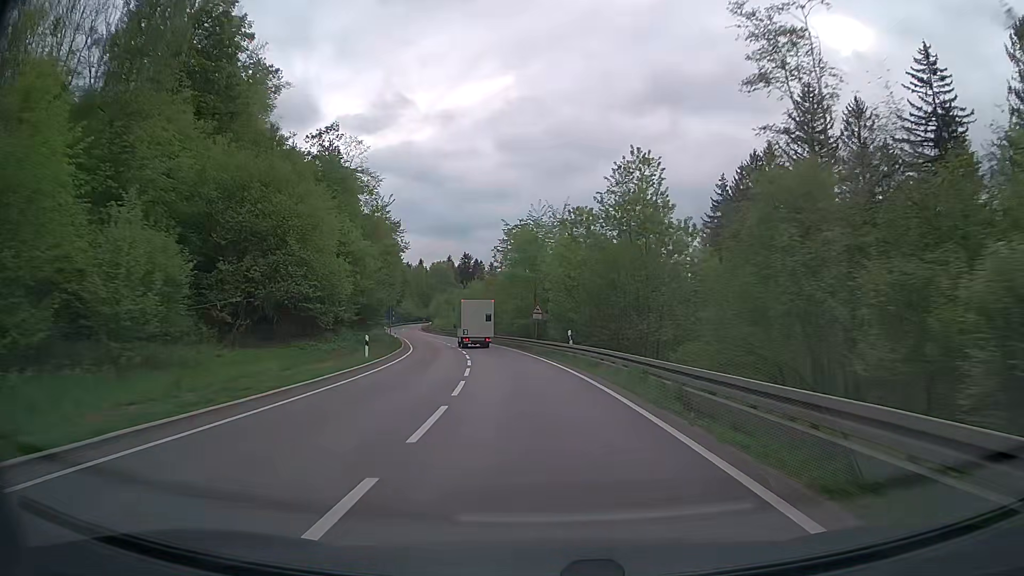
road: secondary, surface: asphalt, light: Day
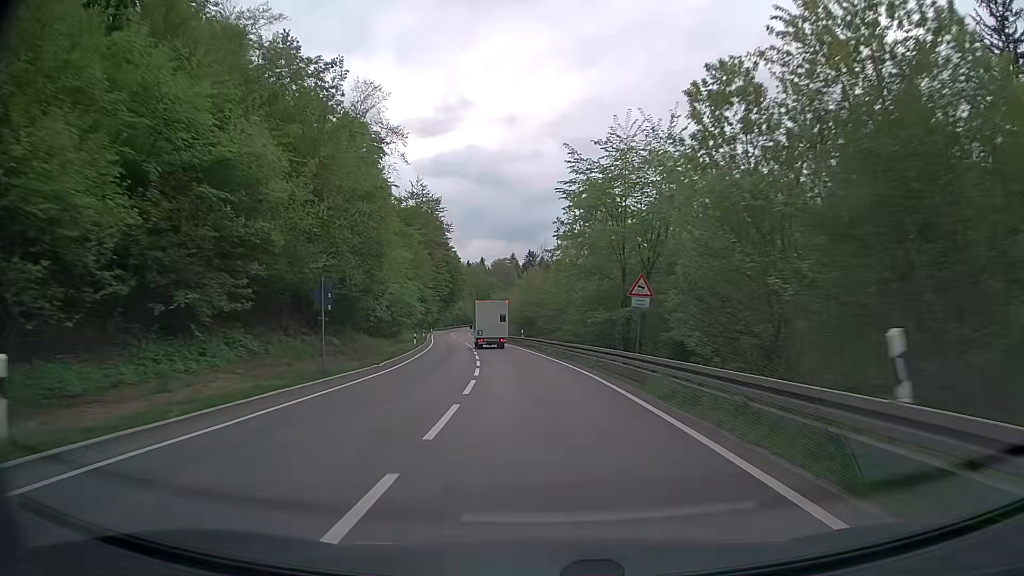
(-1.3, +24.4) m; -5°
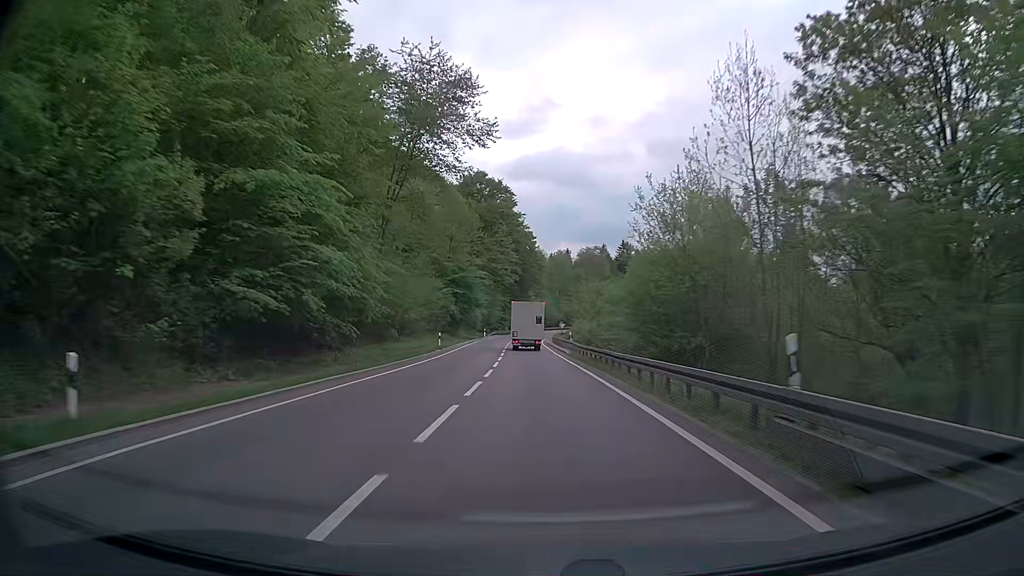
(-4.0, +48.8) m; -8°
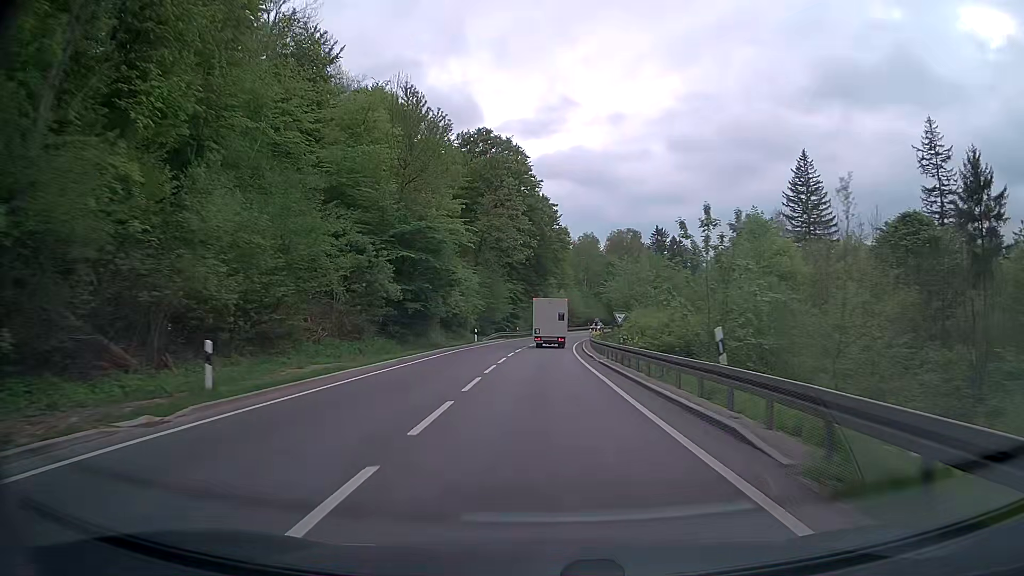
(-0.6, +36.3) m; -2°
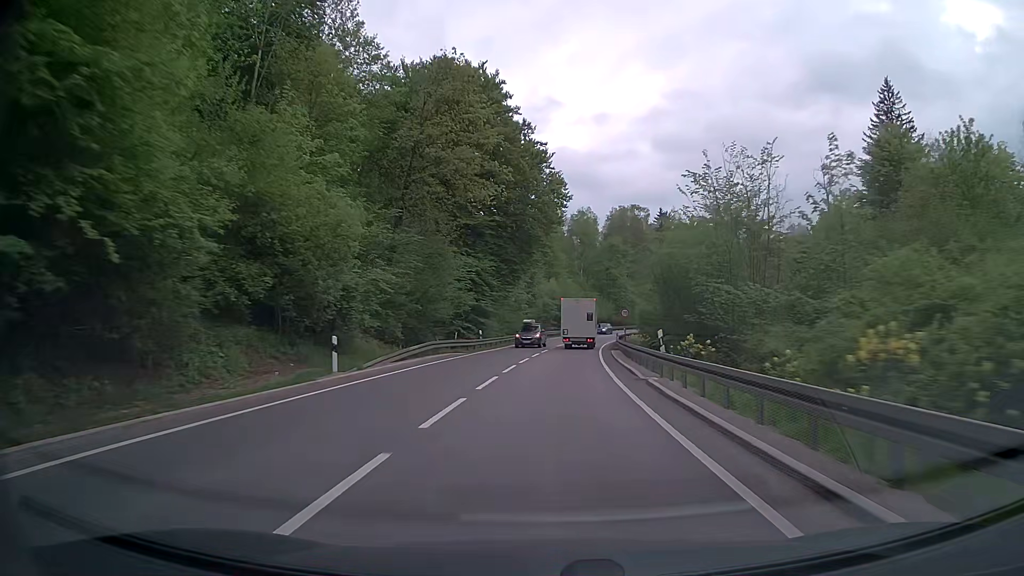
(0.0, +35.6) m; +1°
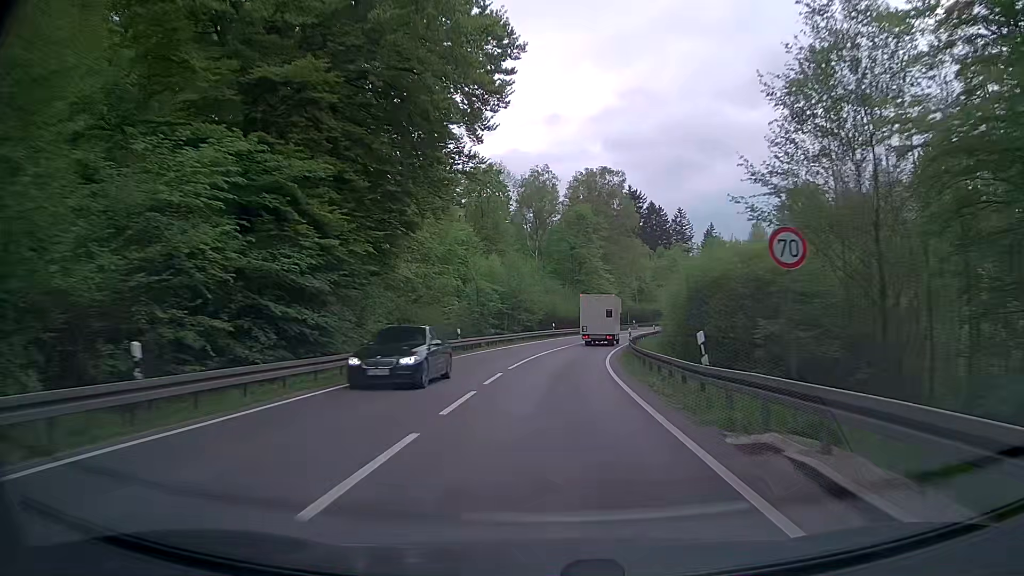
(+1.1, +34.7) m; +4°
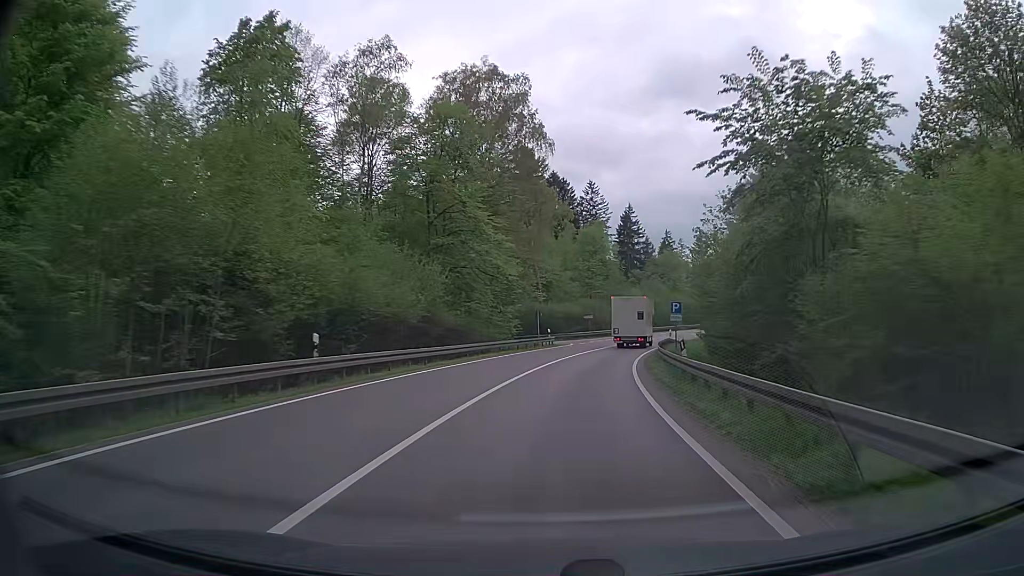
(+3.4, +45.3) m; +10°
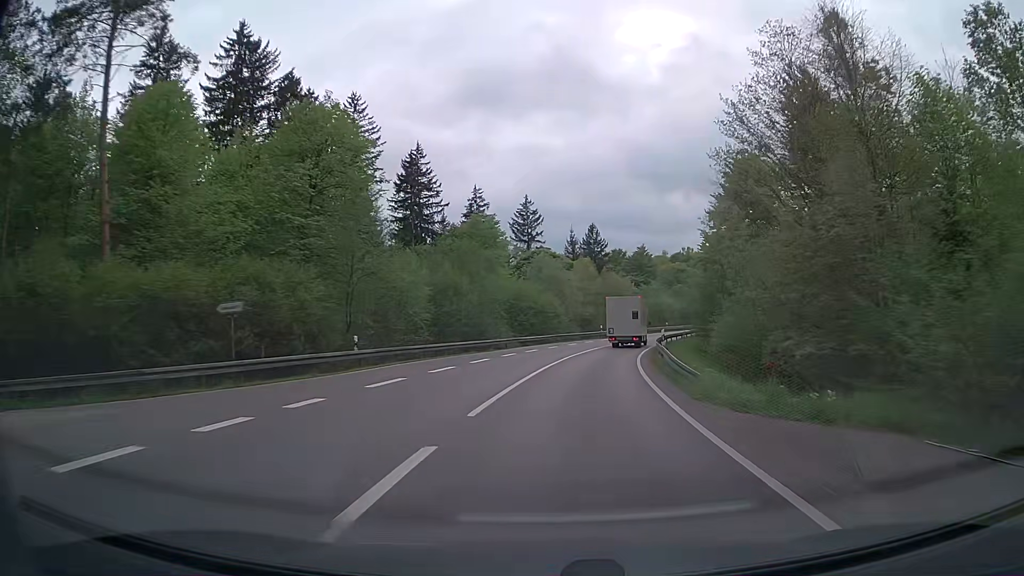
(+8.3, +55.9) m; +17°
(0, +10) (+1, +20) (+2, +30) (+4, +40) (+6, +50) (+9, +59) (+12, +69) (+15, +78) (+19, +87) (+23, +96) m
